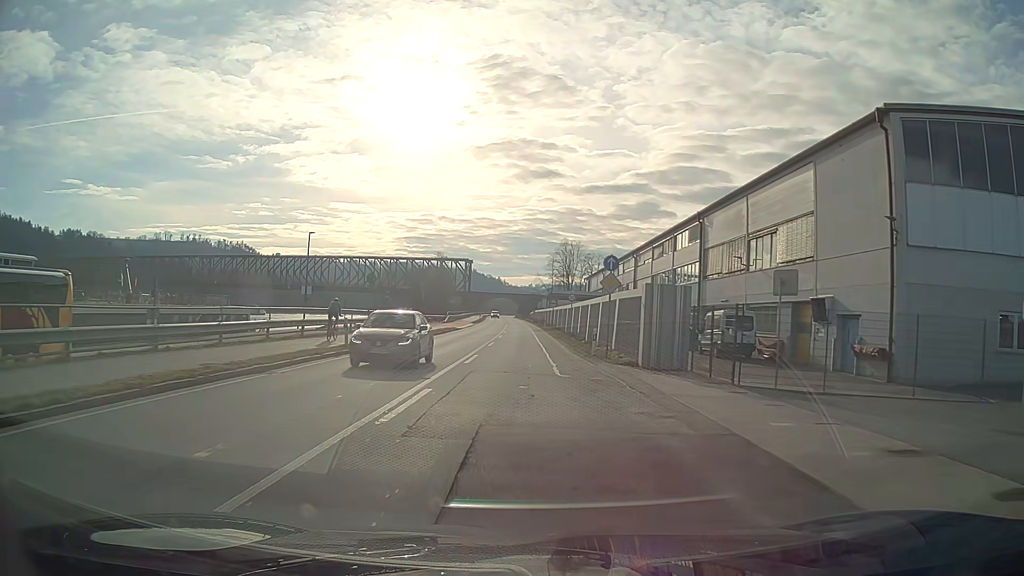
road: primary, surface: asphalt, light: Day
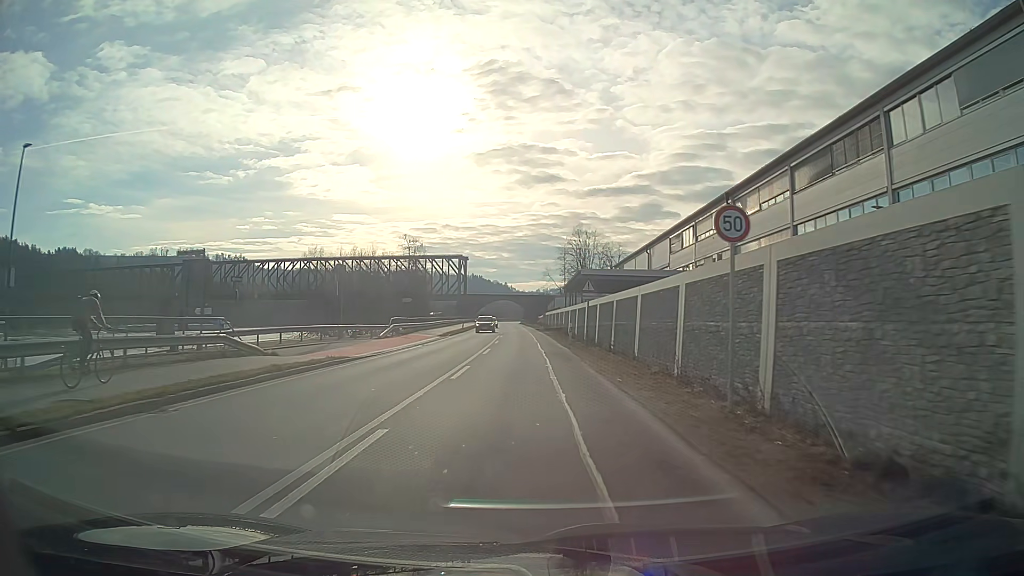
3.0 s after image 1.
(-0.3, +38.0) m; -1°
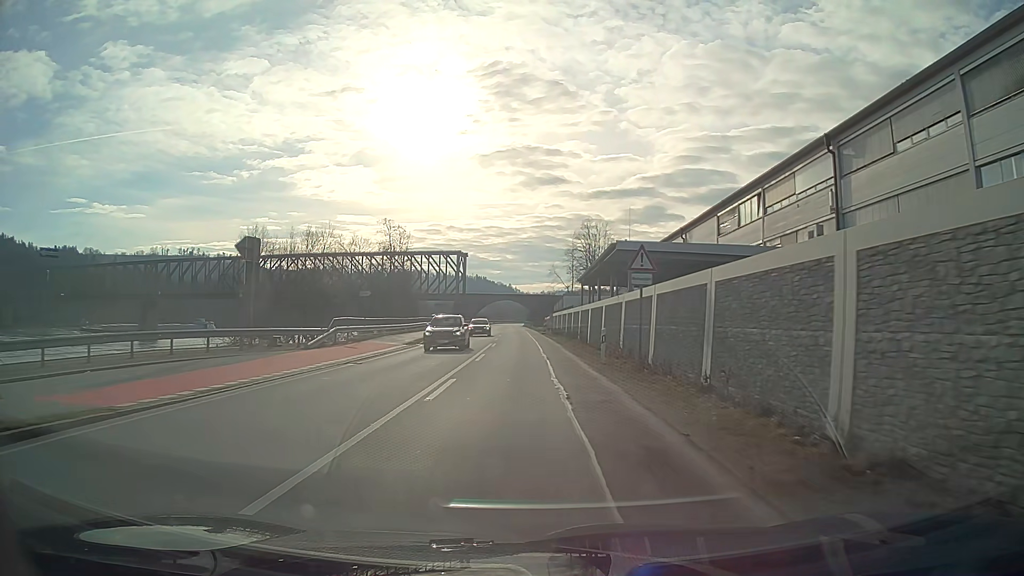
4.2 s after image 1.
(-0.1, +15.2) m; 0°
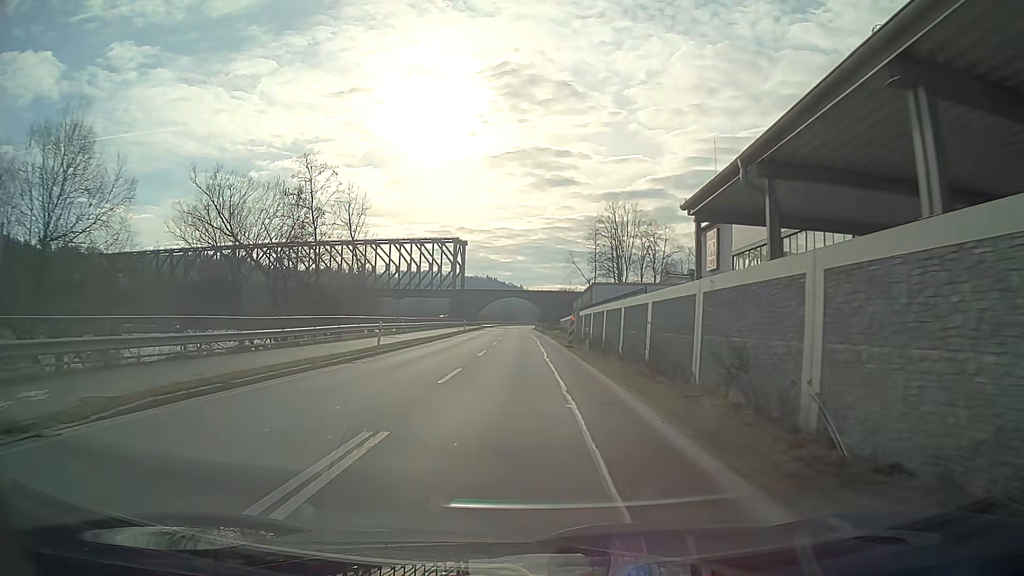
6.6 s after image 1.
(-0.2, +30.4) m; -1°
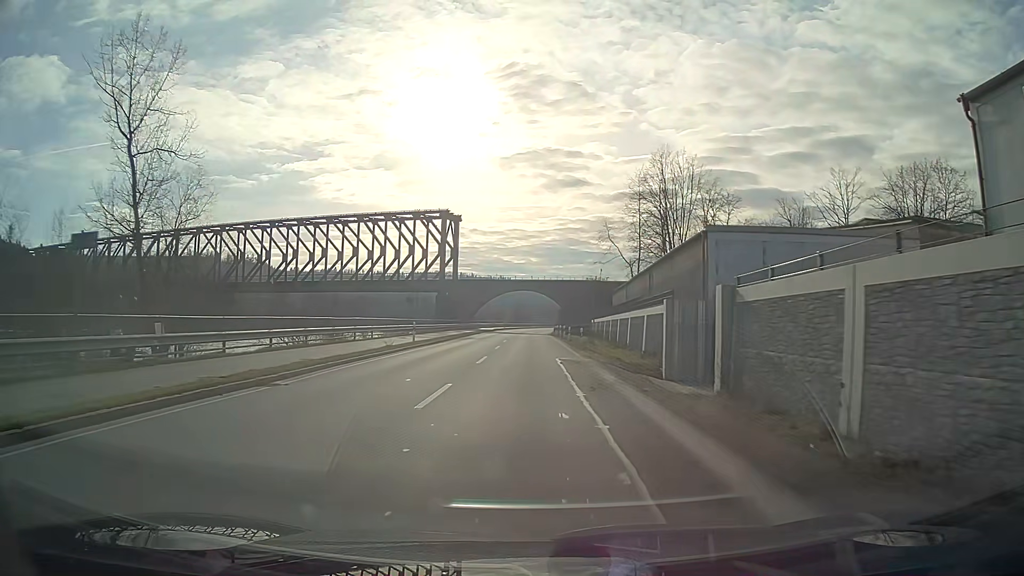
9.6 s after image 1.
(-0.3, +38.0) m; -1°
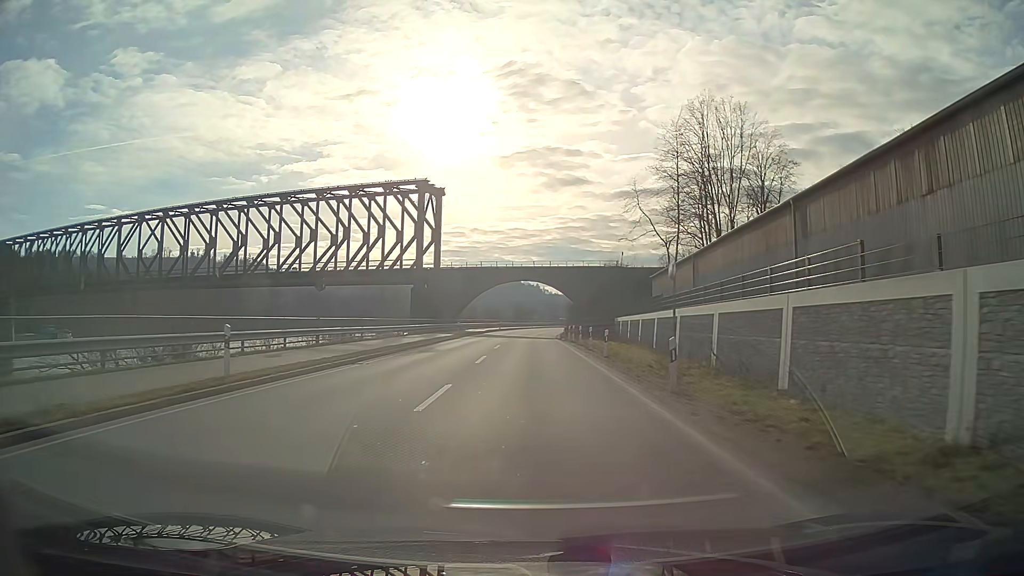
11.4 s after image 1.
(-0.1, +22.8) m; 0°
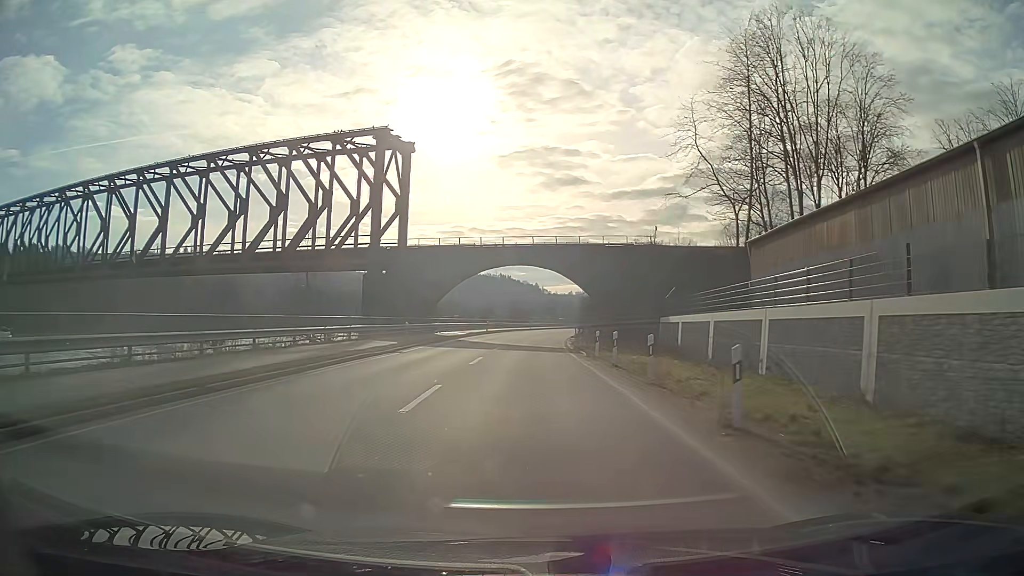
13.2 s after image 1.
(0.0, +22.8) m; 0°
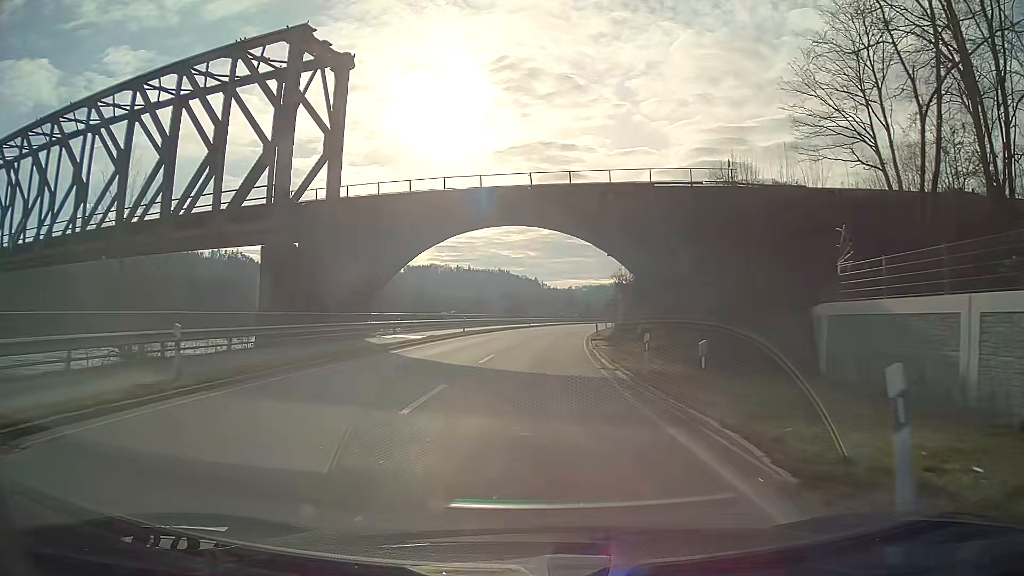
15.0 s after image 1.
(+0.1, +22.8) m; +1°
(0, +10) (0, +20) (+1, +30) (+1, +40) (+2, +50) (+3, +60) (+5, +70) (+6, +80) (+8, +90) (+10, +99) m
